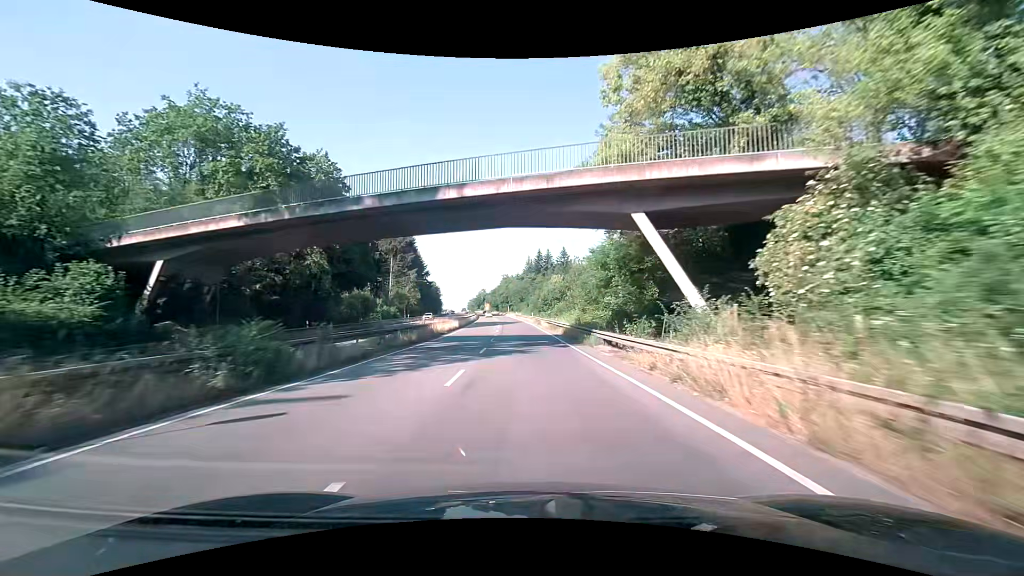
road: trunk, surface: asphalt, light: Day
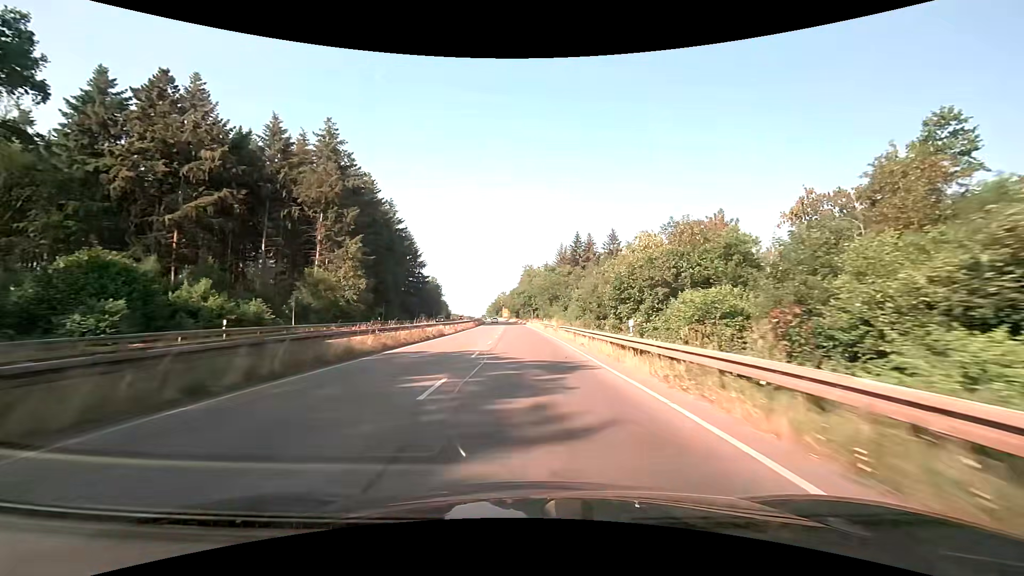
(-1.7, +61.8) m; -3°
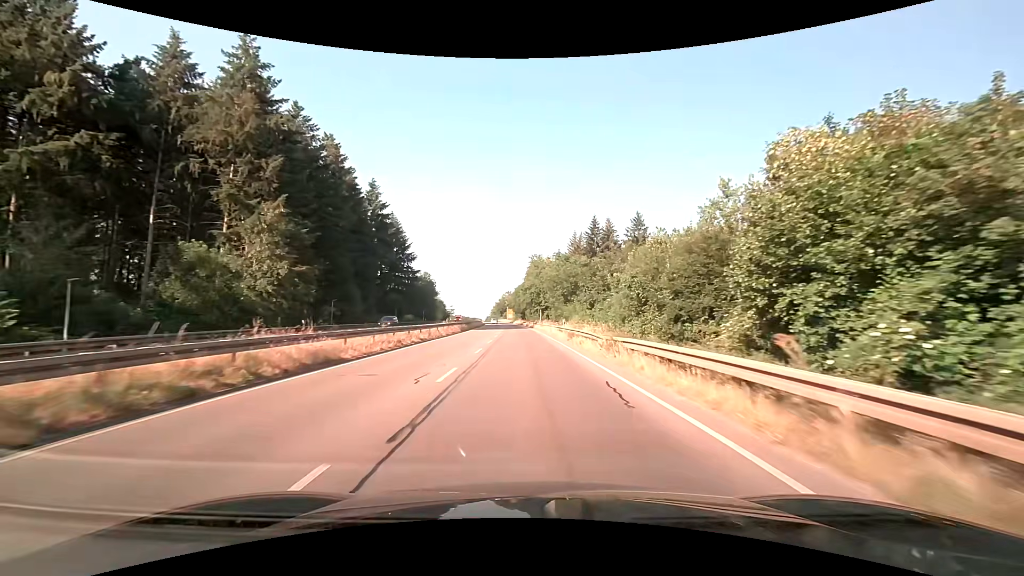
(-0.1, +24.5) m; -1°
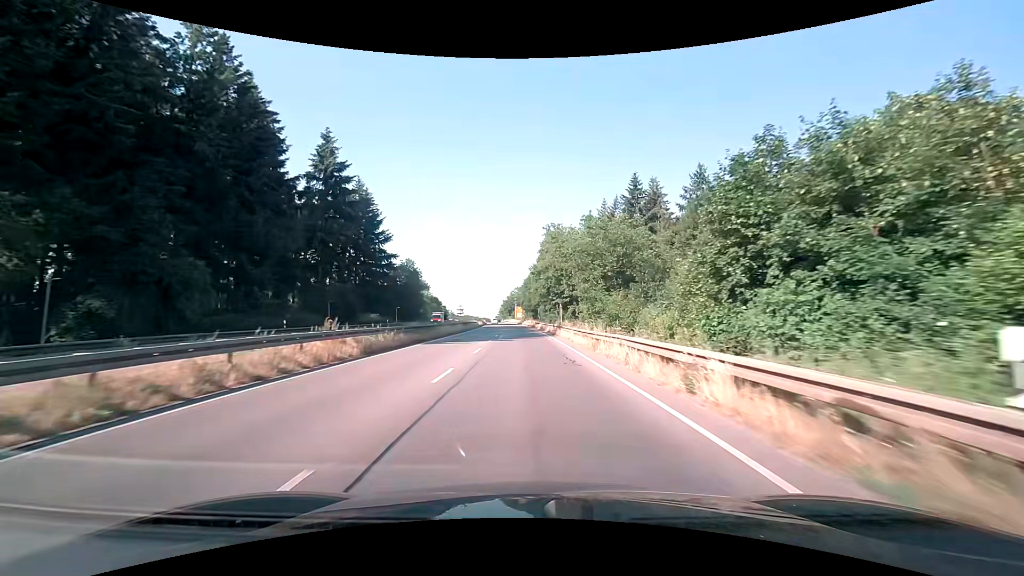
(-0.4, +36.5) m; -1°
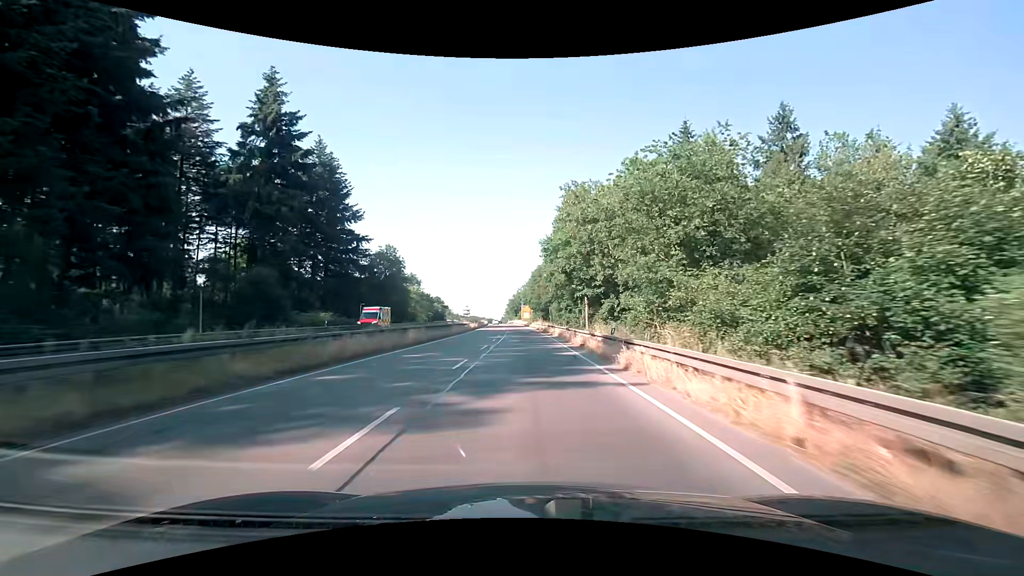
(-0.2, +24.1) m; -1°
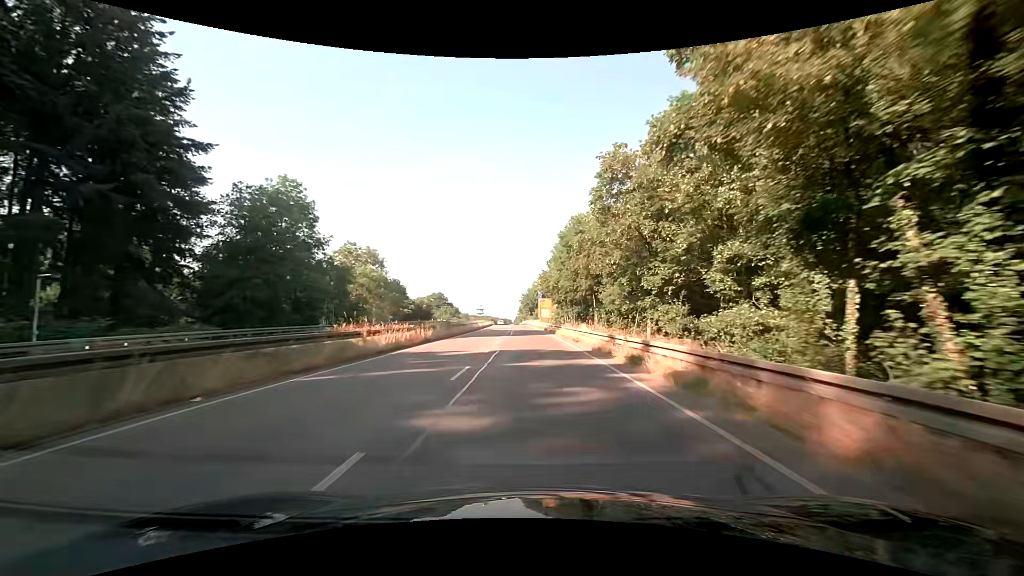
(-1.1, +47.9) m; -3°
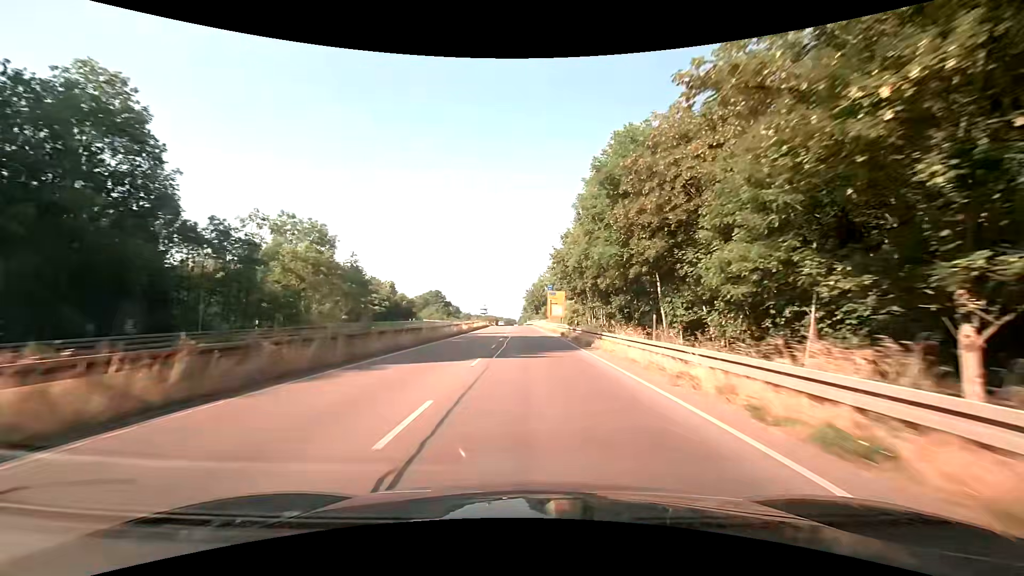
(+0.1, +23.9) m; 0°
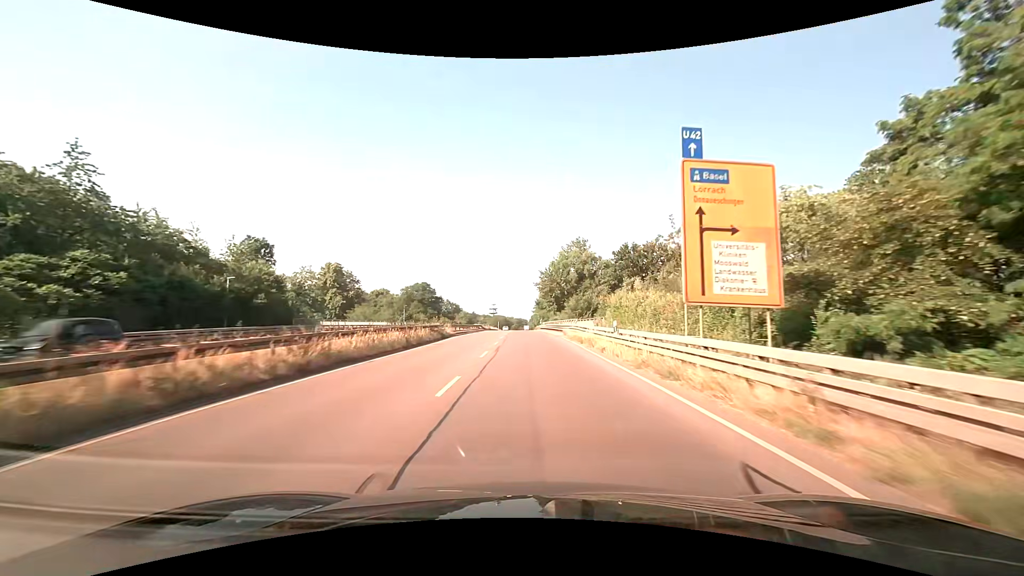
(-0.4, +60.0) m; -1°
(0, +10) (0, +20) (0, +30) (-1, +40) (-1, +50) (-1, +60) (-1, +70) (-1, +80) (-2, +90) (-2, +100) m
